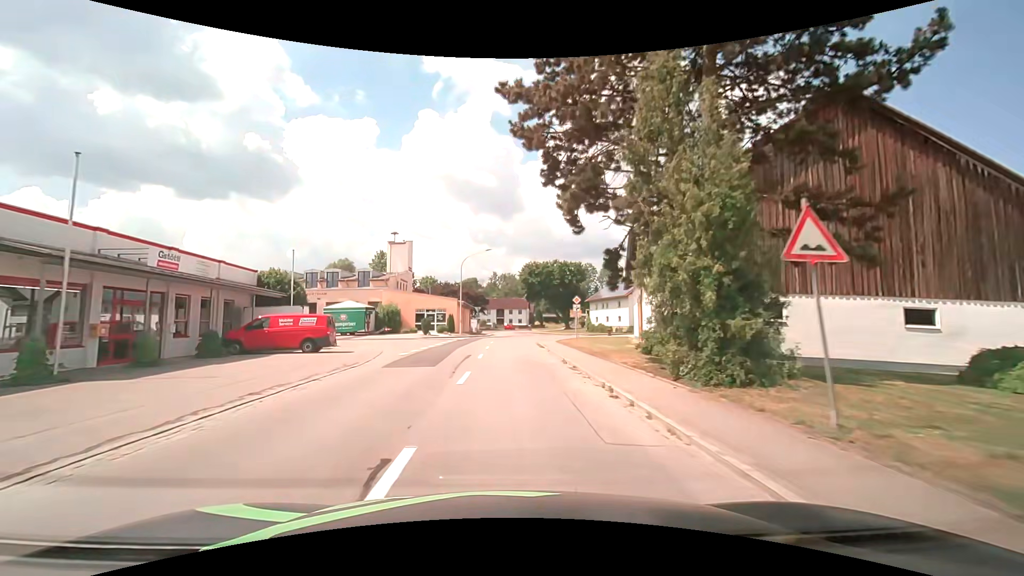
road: tertiary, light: Day
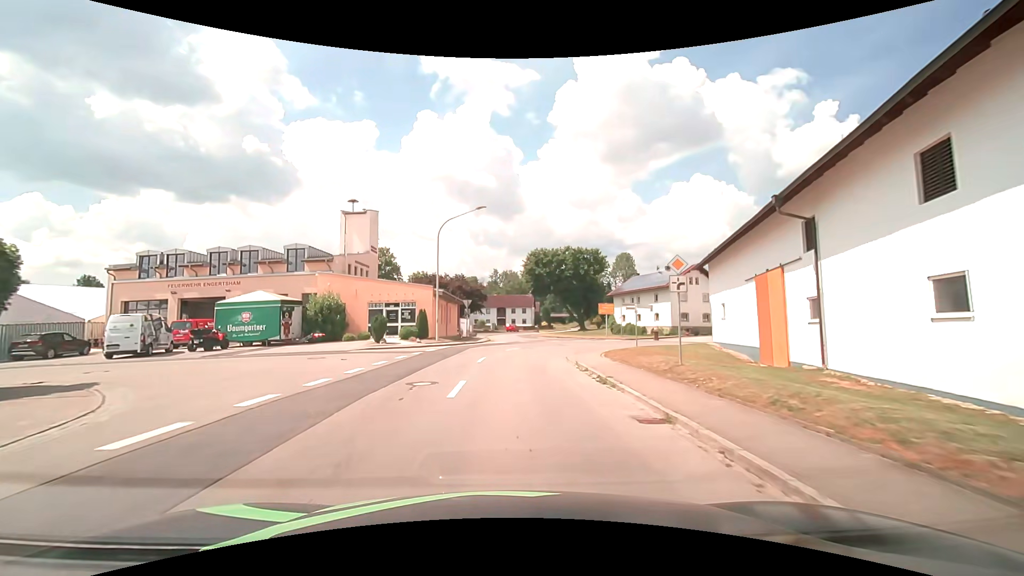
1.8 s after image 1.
(+0.2, +19.8) m; +1°
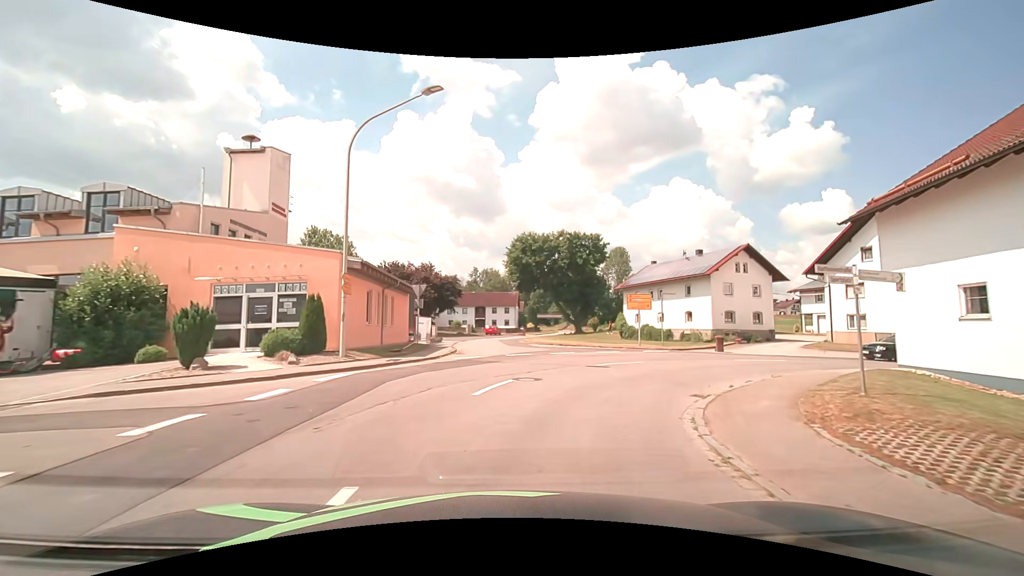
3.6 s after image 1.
(0.0, +17.3) m; +1°
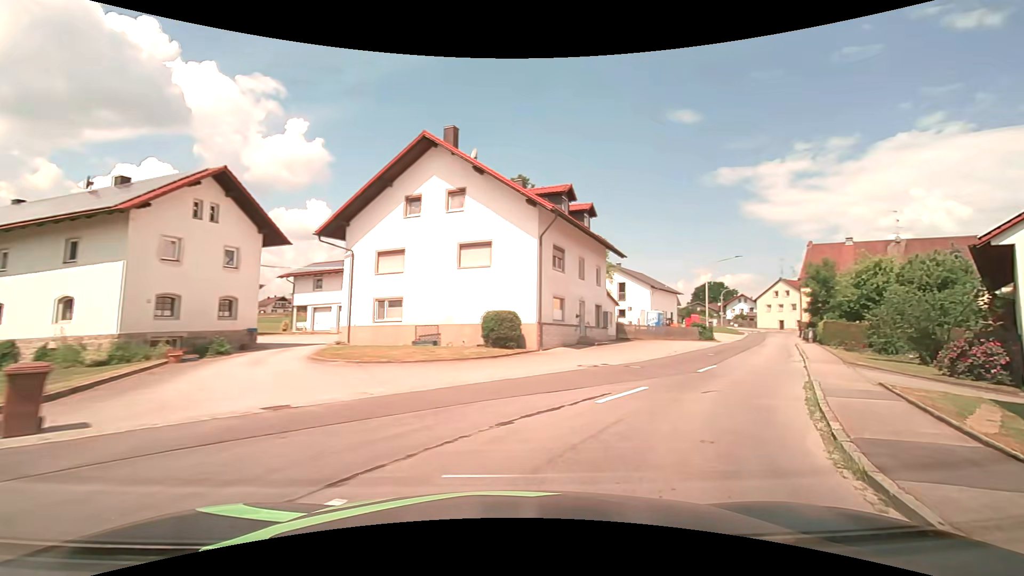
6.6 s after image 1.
(+9.0, +21.0) m; +53°
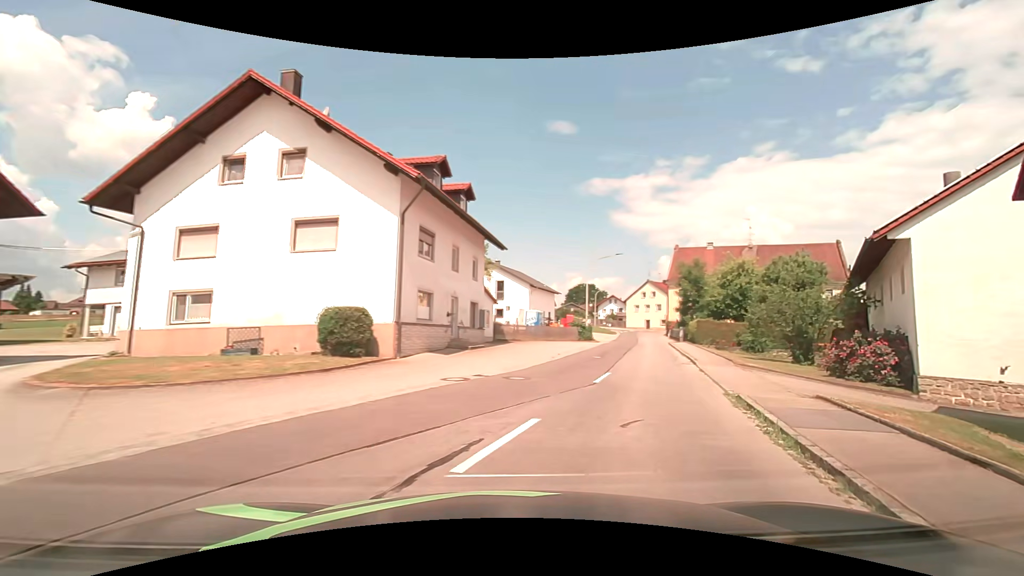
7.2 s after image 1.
(+0.6, +4.6) m; +15°
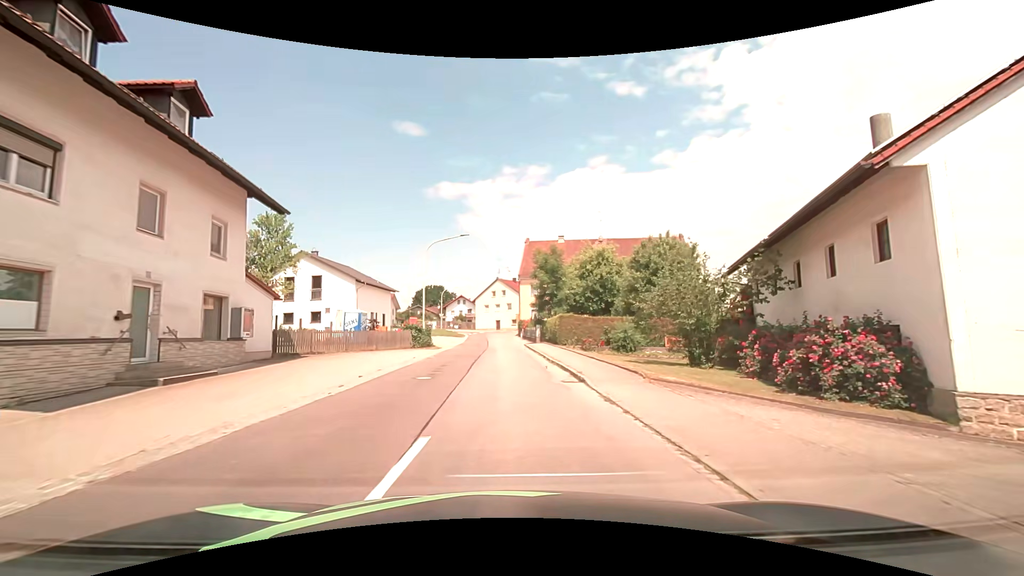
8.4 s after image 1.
(+2.0, +9.8) m; +17°
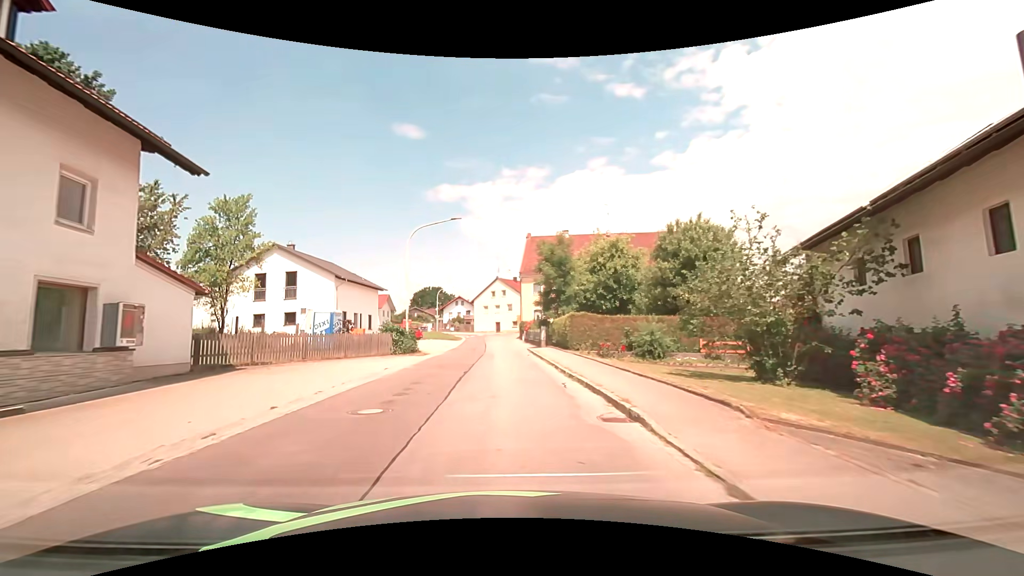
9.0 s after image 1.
(+0.1, +5.6) m; 0°
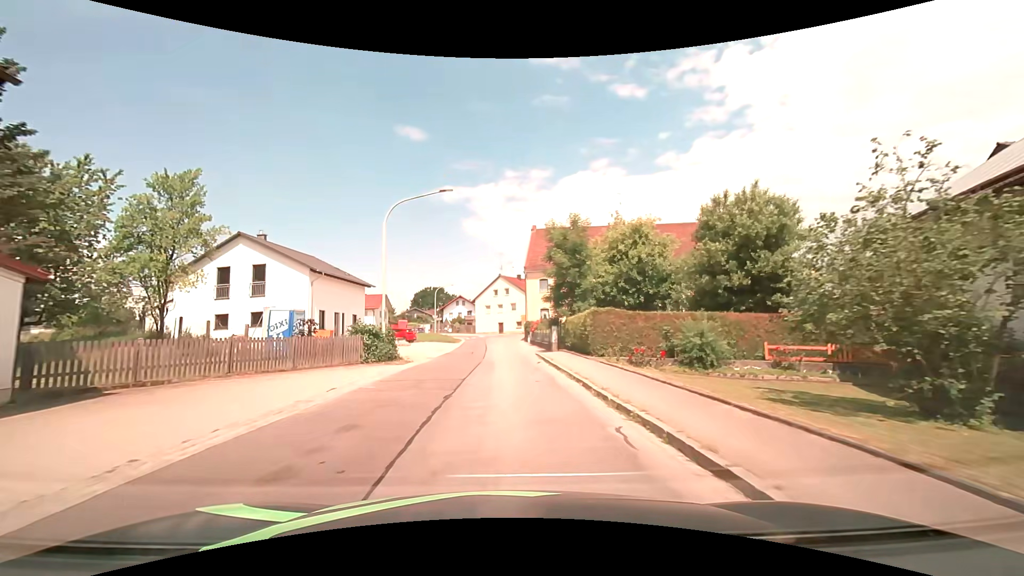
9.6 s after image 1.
(0.0, +6.0) m; 0°
